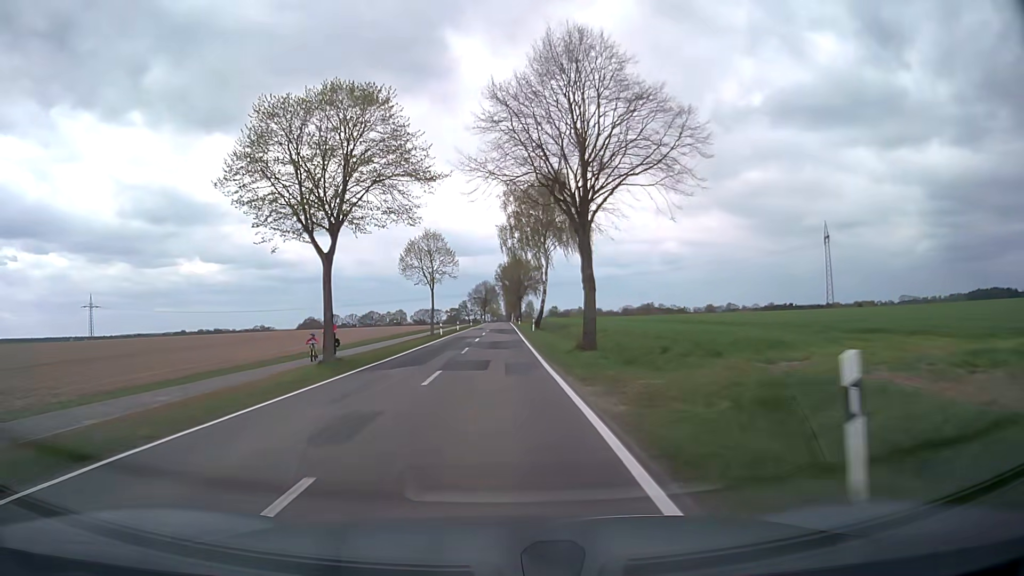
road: secondary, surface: asphalt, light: Day
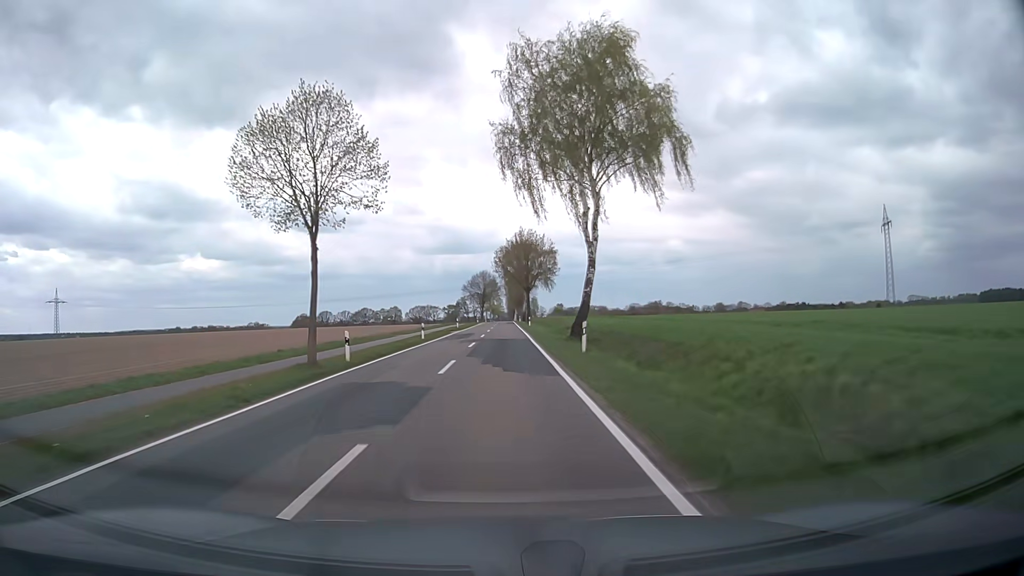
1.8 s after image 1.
(-0.1, +35.1) m; 0°
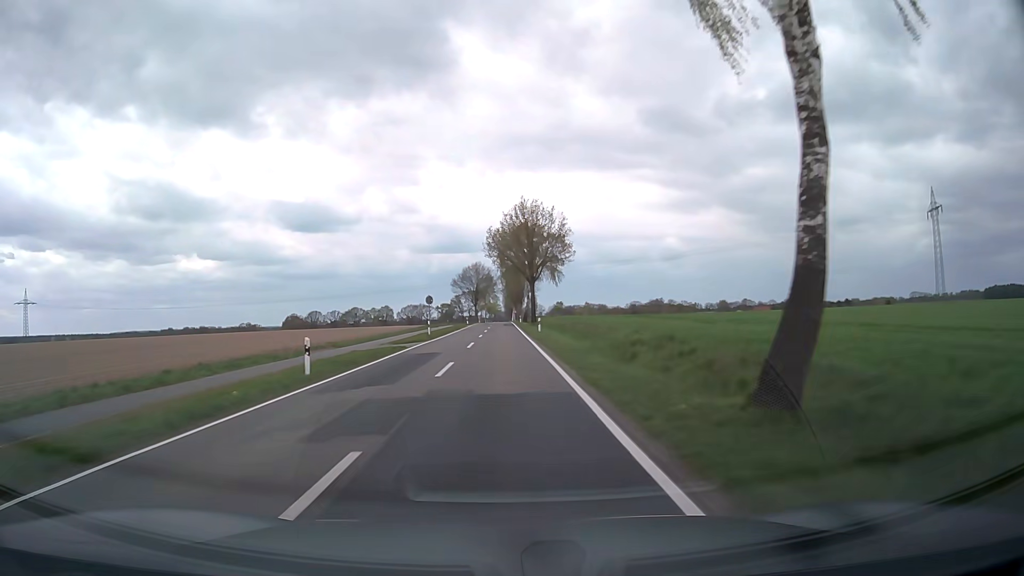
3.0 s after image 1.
(+0.1, +24.6) m; 0°
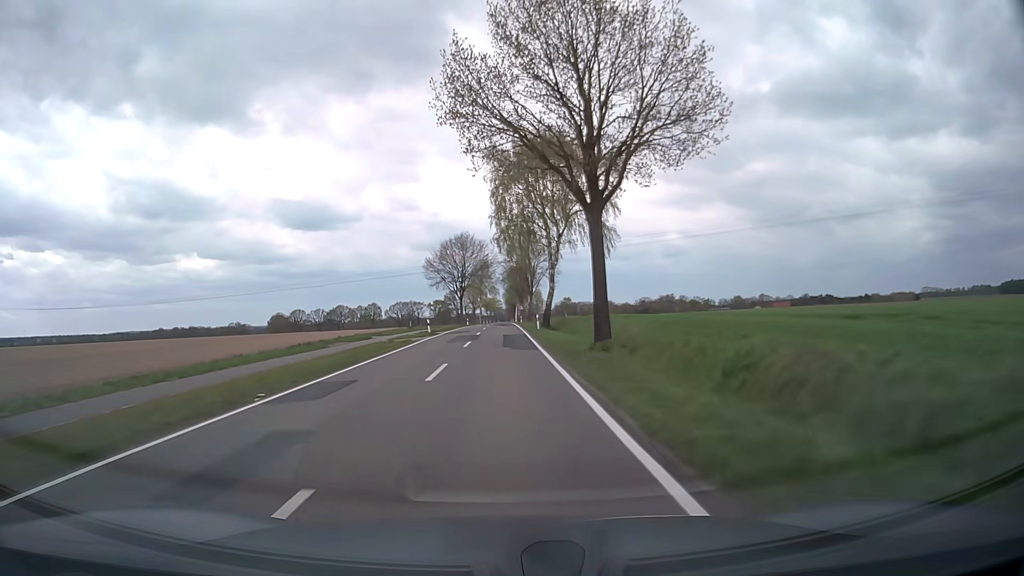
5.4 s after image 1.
(-0.1, +49.9) m; 0°
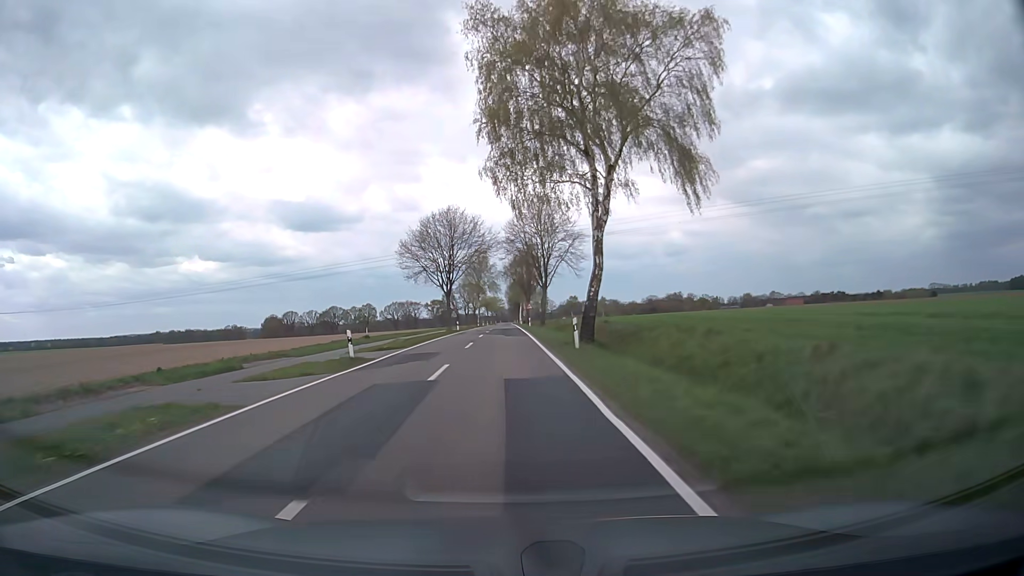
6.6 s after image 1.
(0.0, +24.5) m; 0°
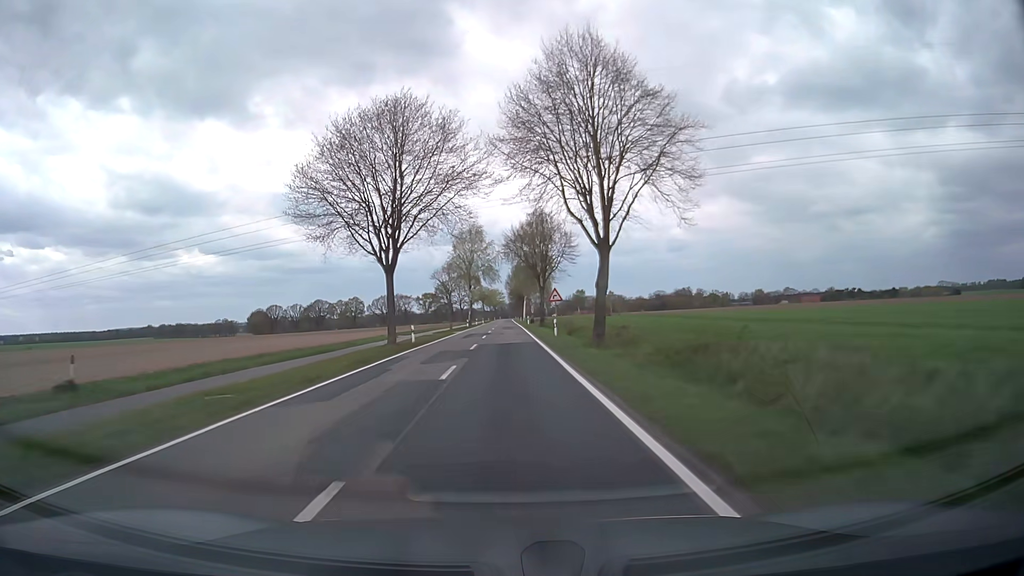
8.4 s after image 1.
(-0.1, +35.6) m; 0°
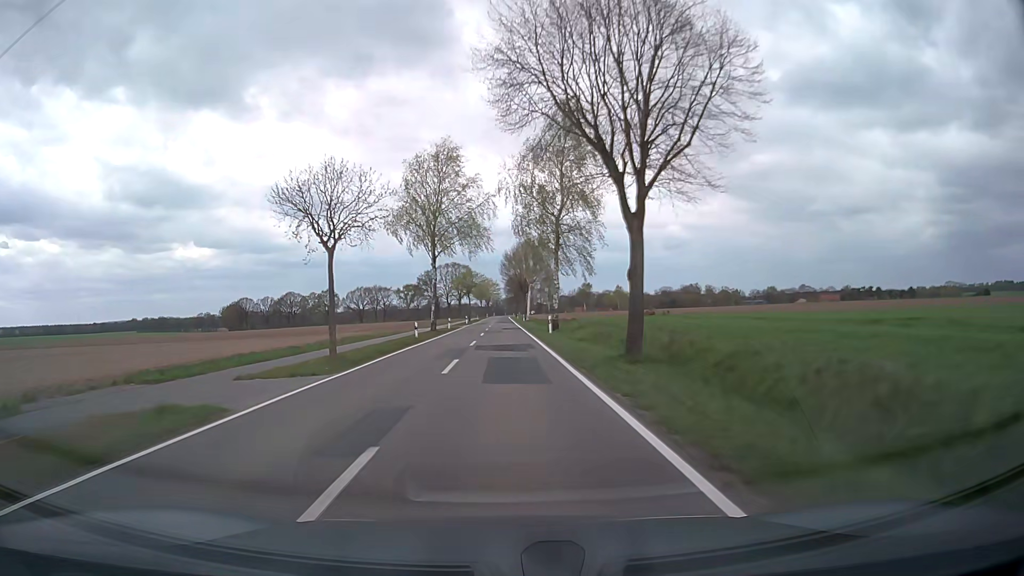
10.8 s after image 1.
(+0.1, +46.6) m; 0°
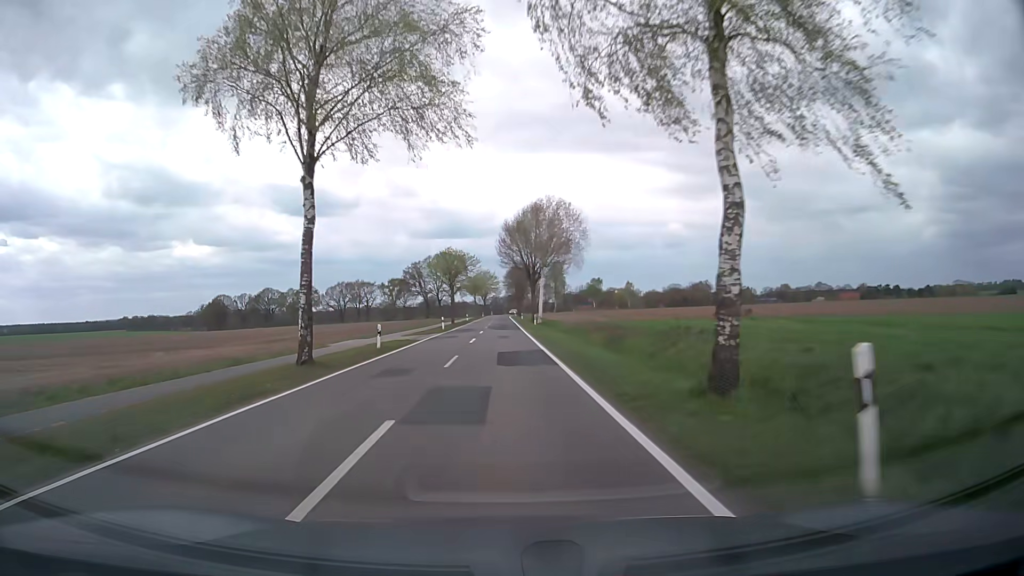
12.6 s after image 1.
(+0.1, +34.5) m; 0°
(0, +10) (0, +20) (0, +30) (0, +40) (0, +50) (0, +60) (0, +70) (0, +80) (0, +90) (0, +100) m
